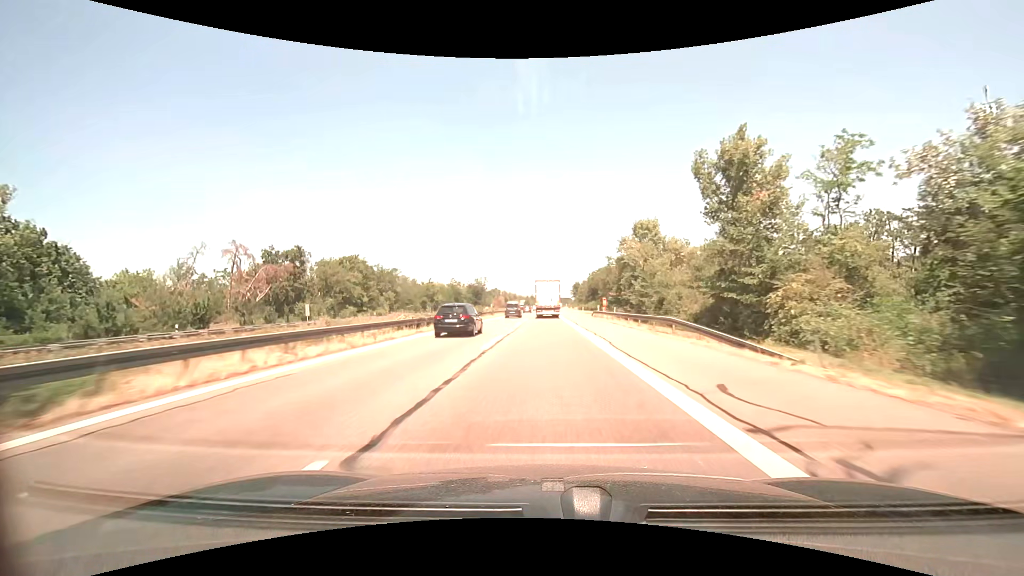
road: motorway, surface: asphalt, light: Day
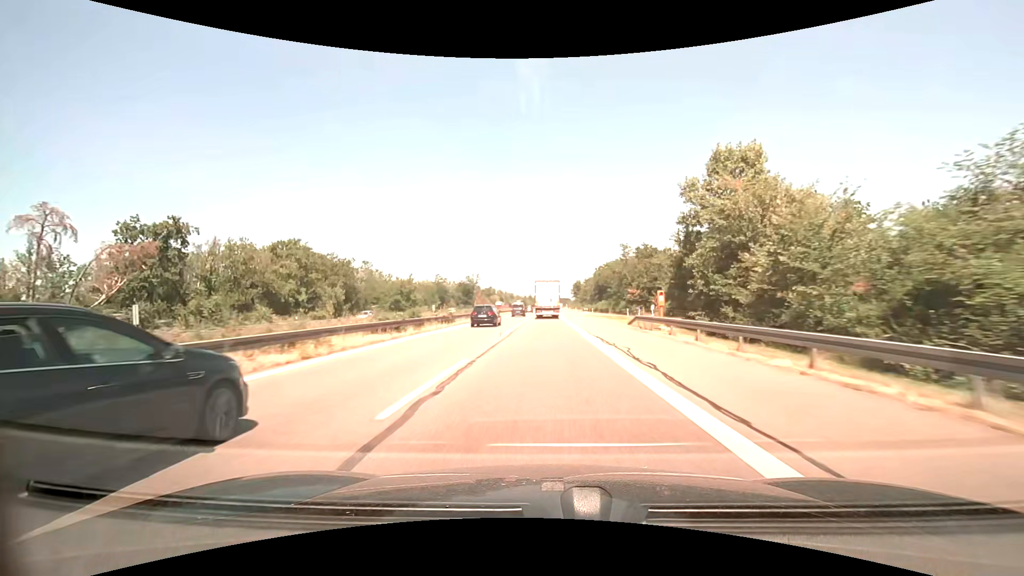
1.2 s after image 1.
(0.0, +27.9) m; 0°
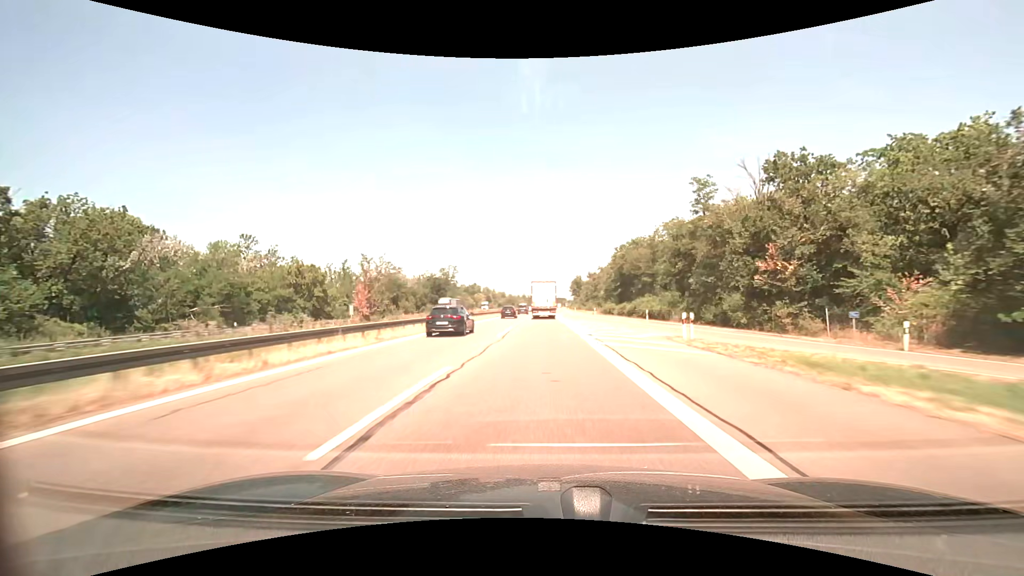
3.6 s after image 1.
(+0.2, +55.7) m; +1°
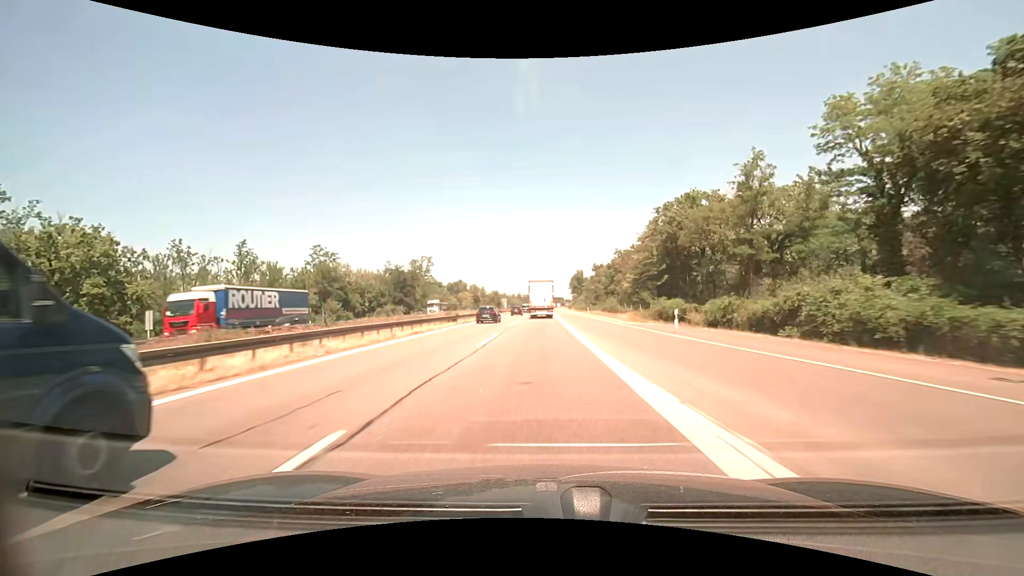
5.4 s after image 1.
(+0.1, +41.6) m; 0°
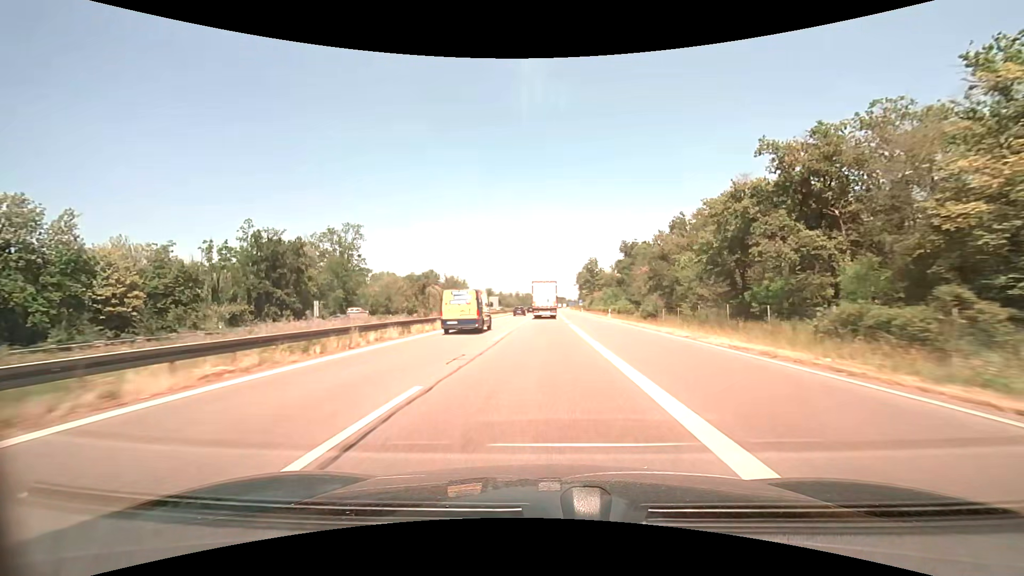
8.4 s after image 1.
(+0.1, +69.3) m; 0°
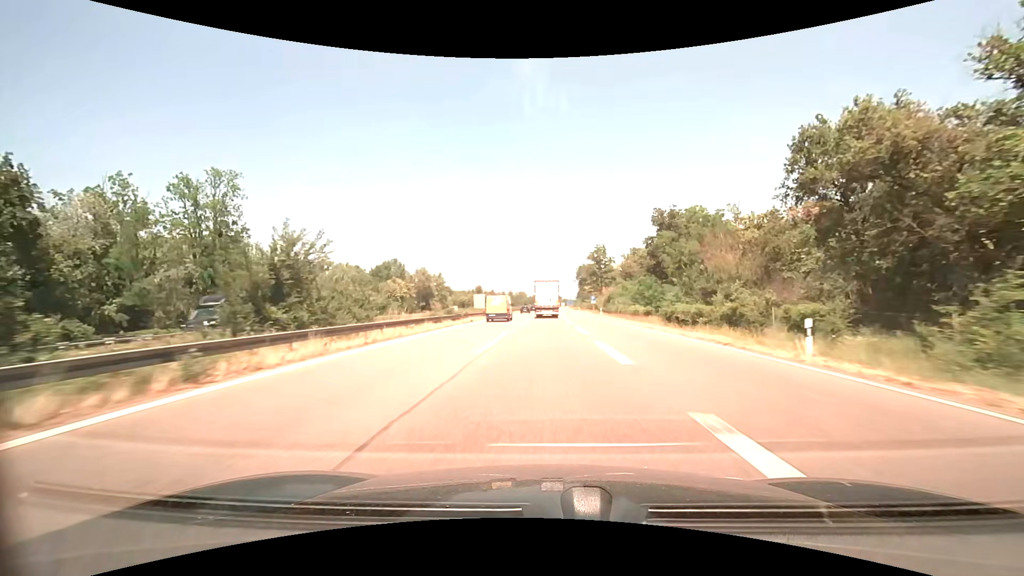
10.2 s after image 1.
(+0.1, +41.7) m; +1°
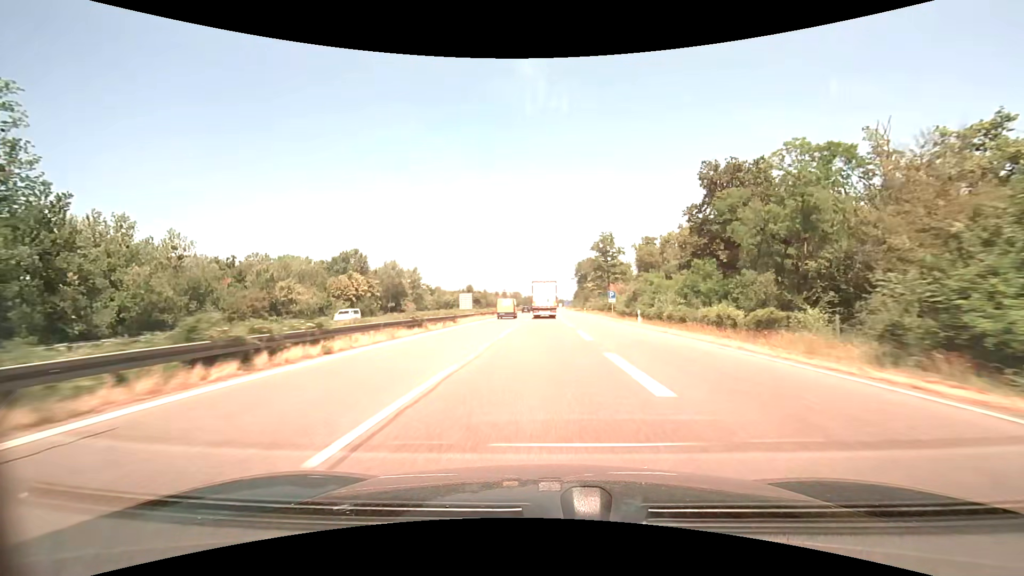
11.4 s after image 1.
(+0.1, +27.9) m; +1°
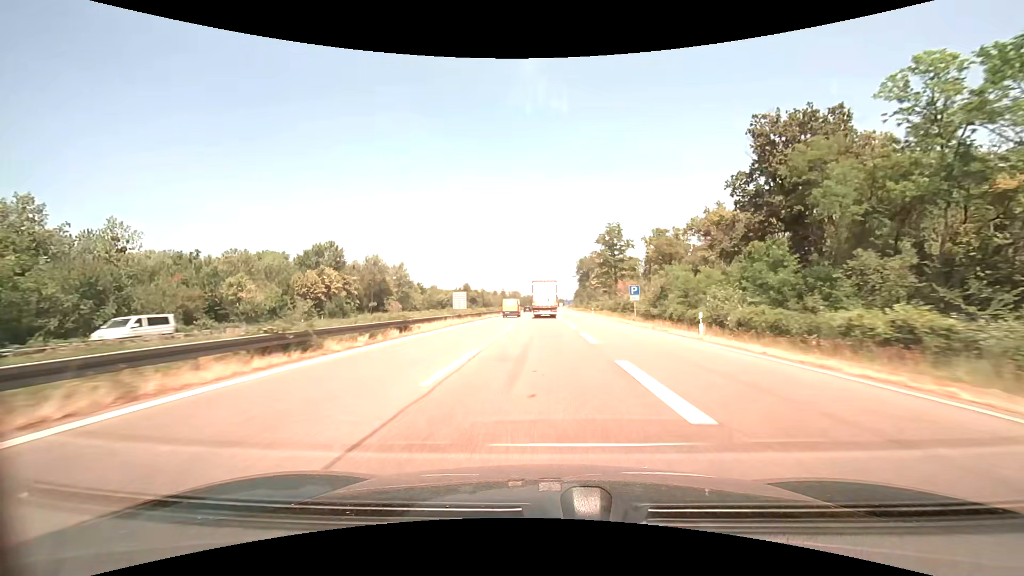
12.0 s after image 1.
(0.0, +14.0) m; 0°
(0, +10) (0, +20) (0, +30) (0, +40) (0, +50) (0, +60) (0, +70) (0, +80) (0, +90) (+1, +100) m
